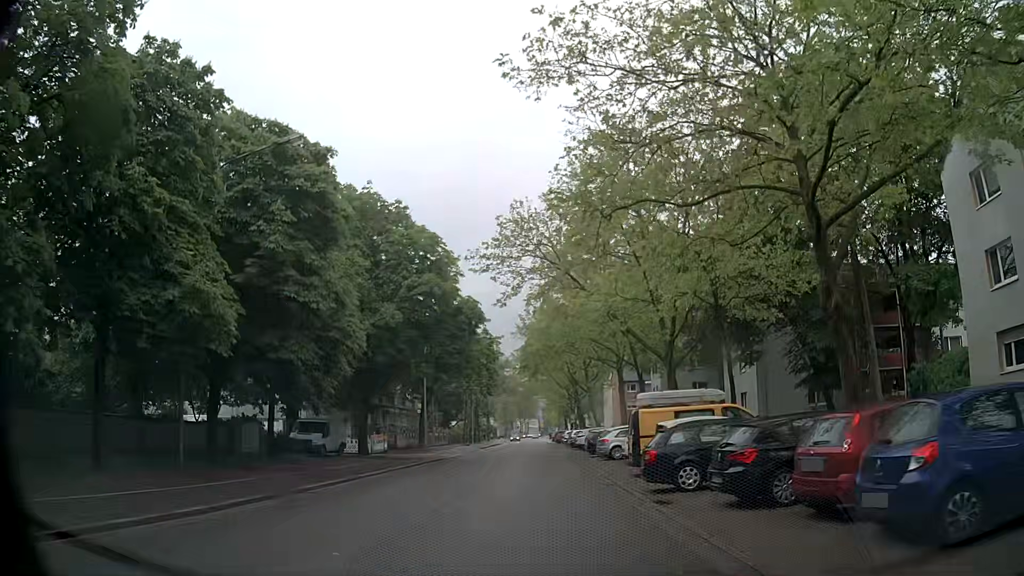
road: secondary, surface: asphalt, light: Day
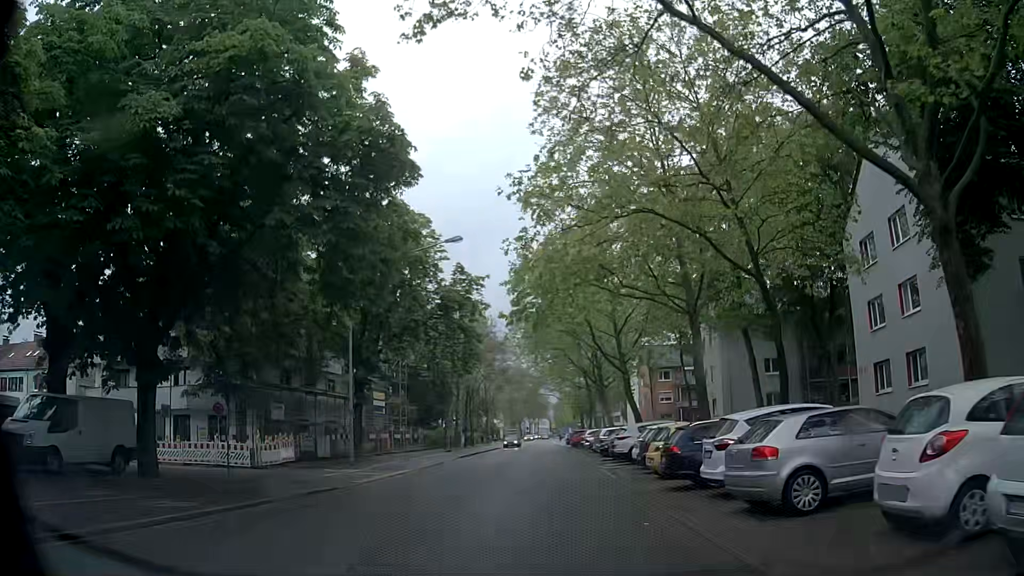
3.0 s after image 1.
(-0.4, +22.4) m; -1°
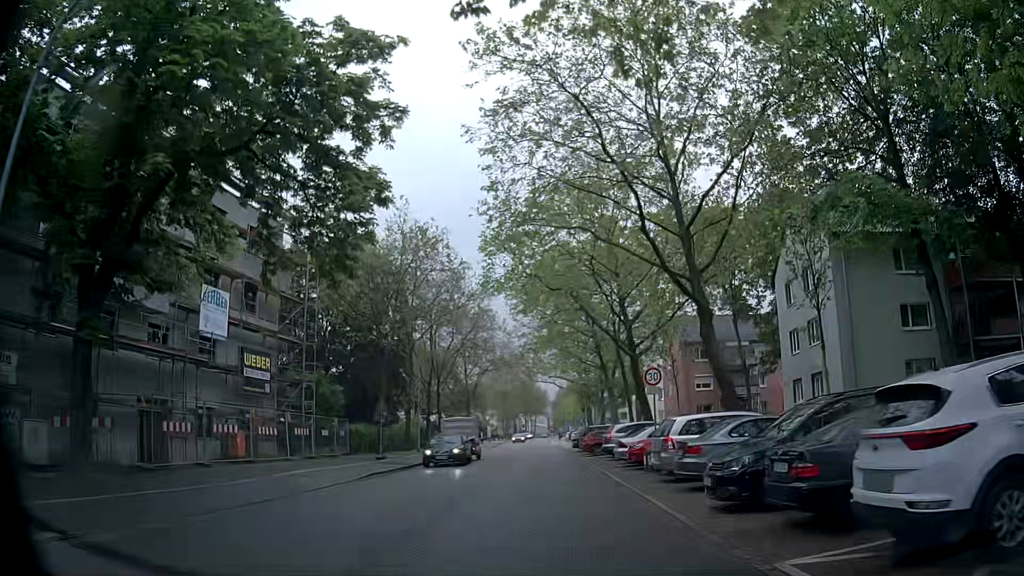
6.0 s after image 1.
(+0.1, +22.3) m; 0°
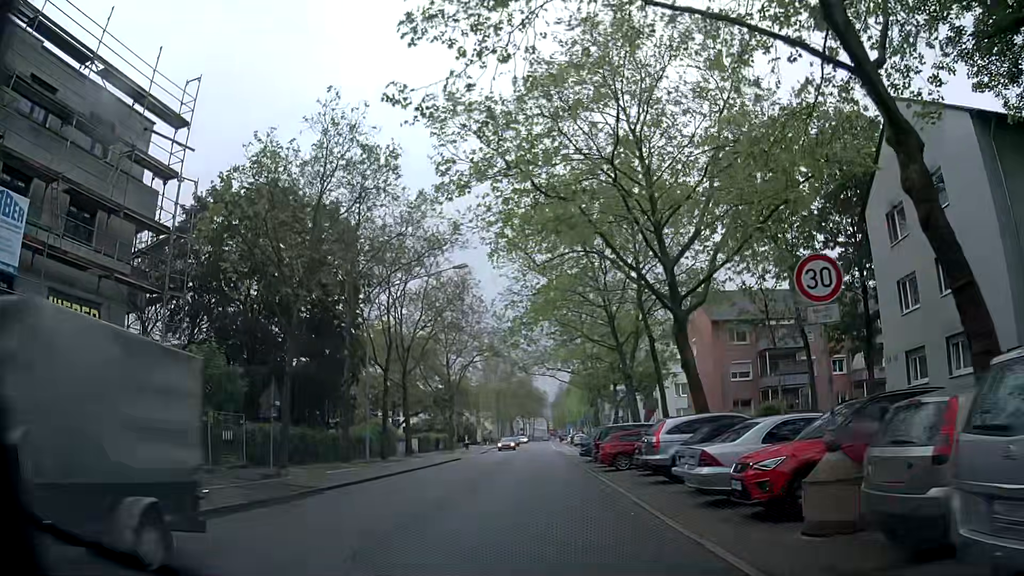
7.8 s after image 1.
(0.0, +13.4) m; 0°
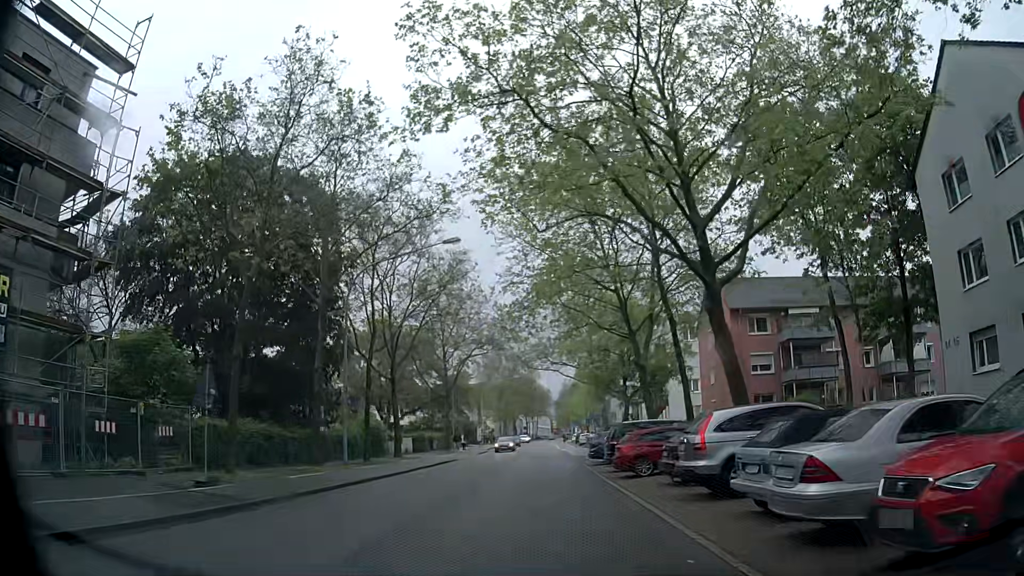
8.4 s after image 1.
(0.0, +4.4) m; 0°
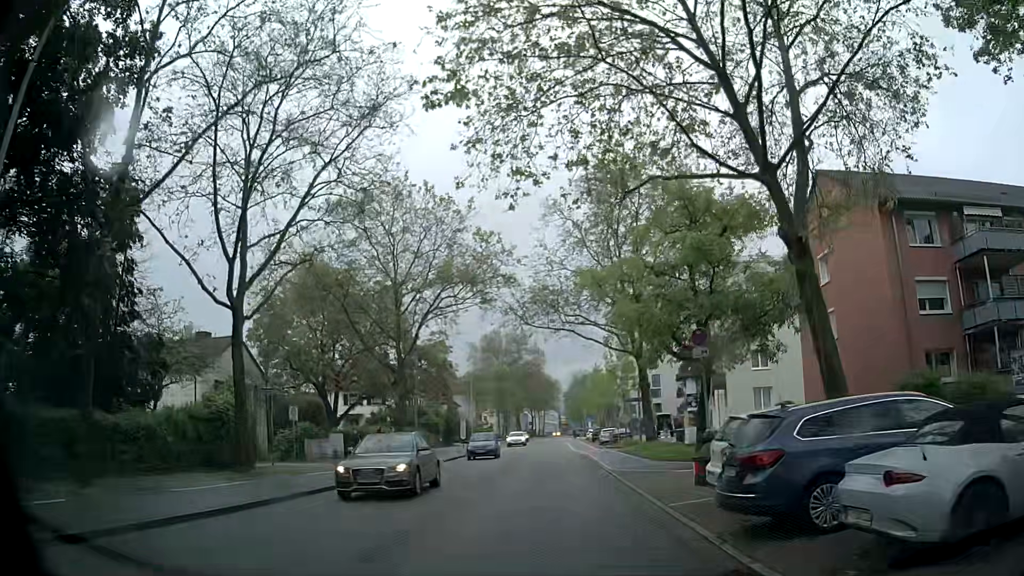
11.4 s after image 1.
(0.0, +22.4) m; -1°
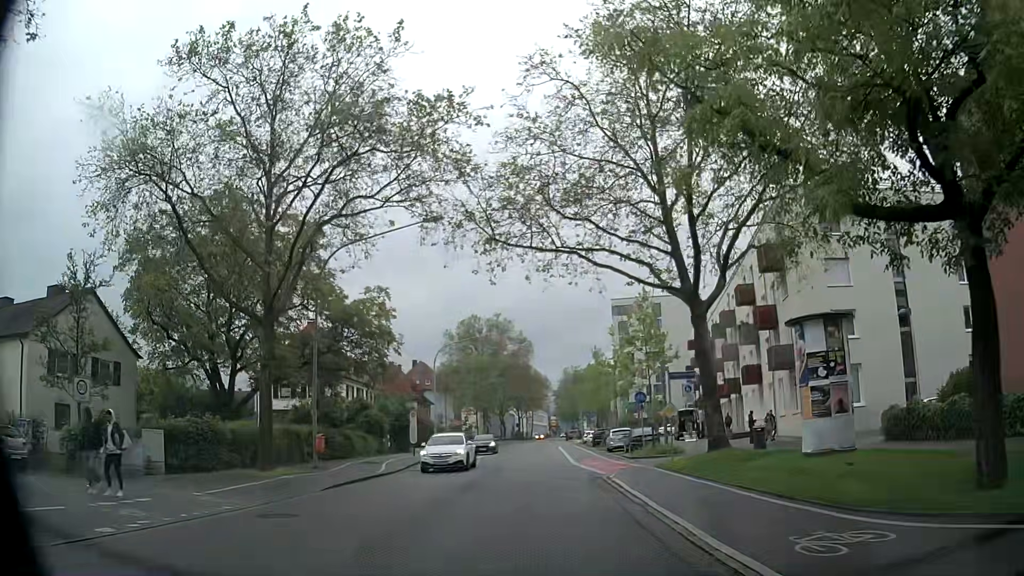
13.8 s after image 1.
(+0.2, +18.1) m; +2°
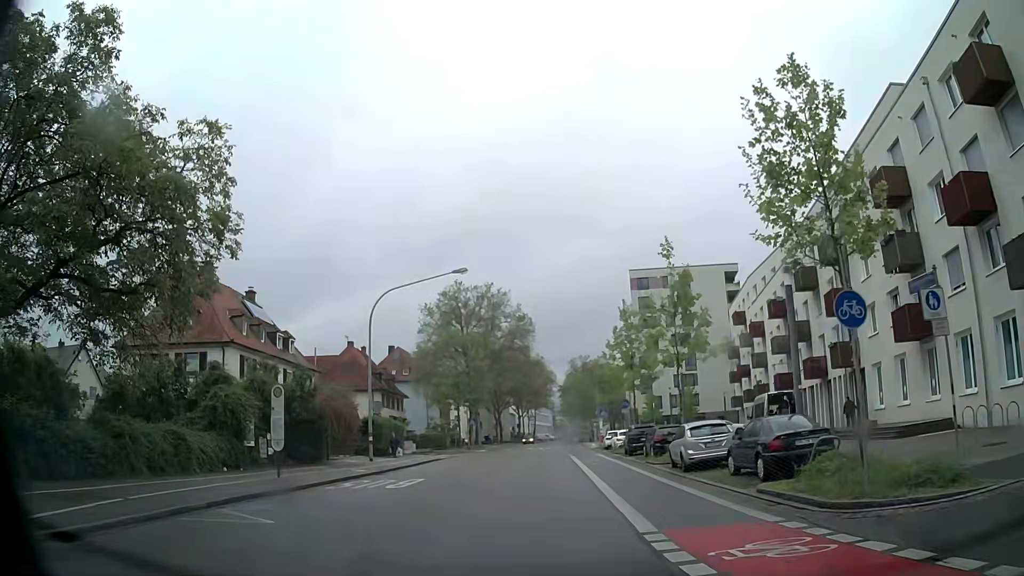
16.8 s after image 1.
(-0.3, +22.6) m; 0°
(0, +10) (0, +20) (-1, +30) (-1, +40) (-1, +50) (-1, +60) (-1, +70) (-2, +80) (-2, +90) (-2, +100) m
